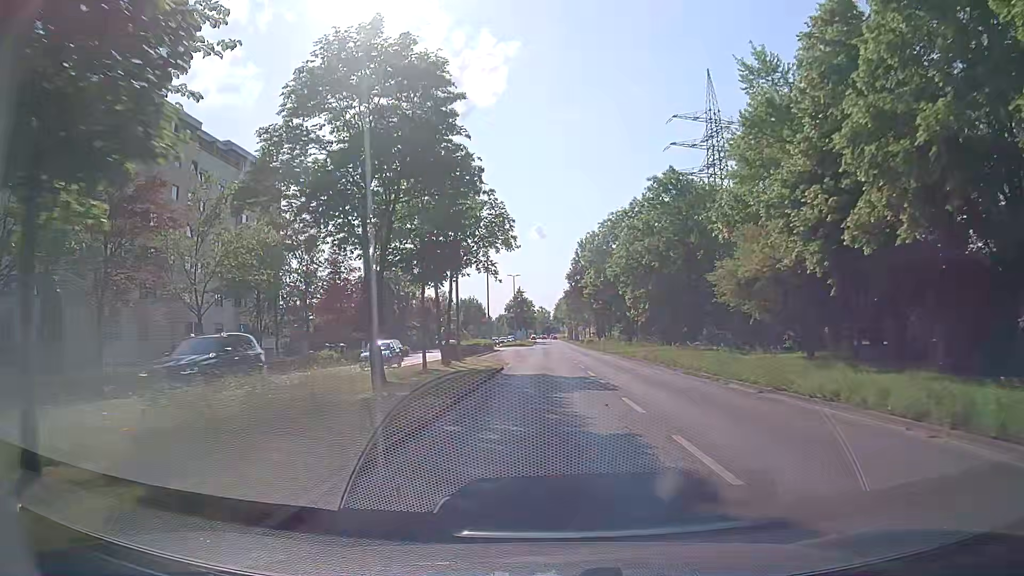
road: tertiary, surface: asphalt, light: Day
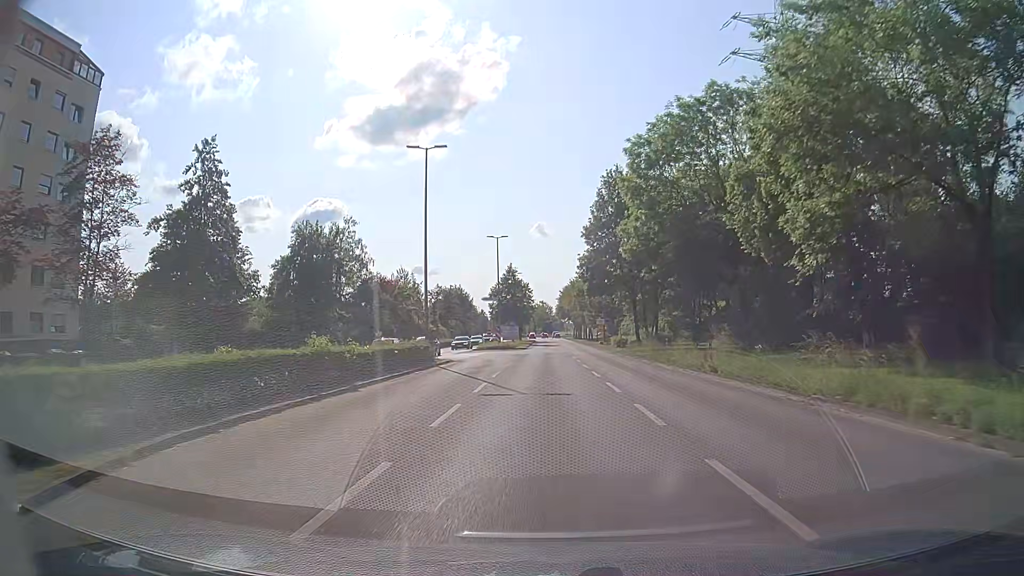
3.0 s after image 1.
(-0.1, +38.8) m; 0°
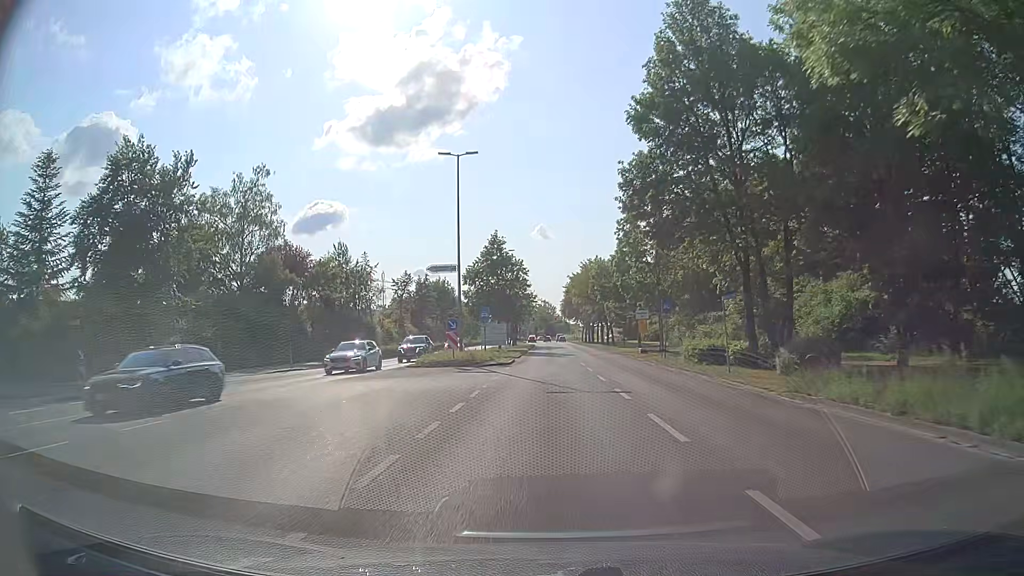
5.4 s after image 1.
(0.0, +31.5) m; 0°
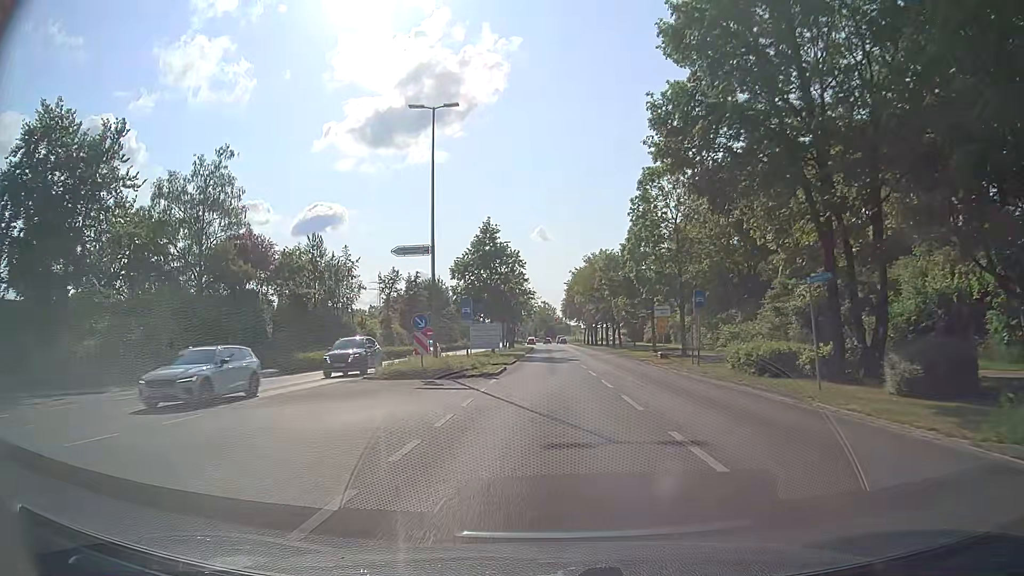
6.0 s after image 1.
(0.0, +7.9) m; 0°
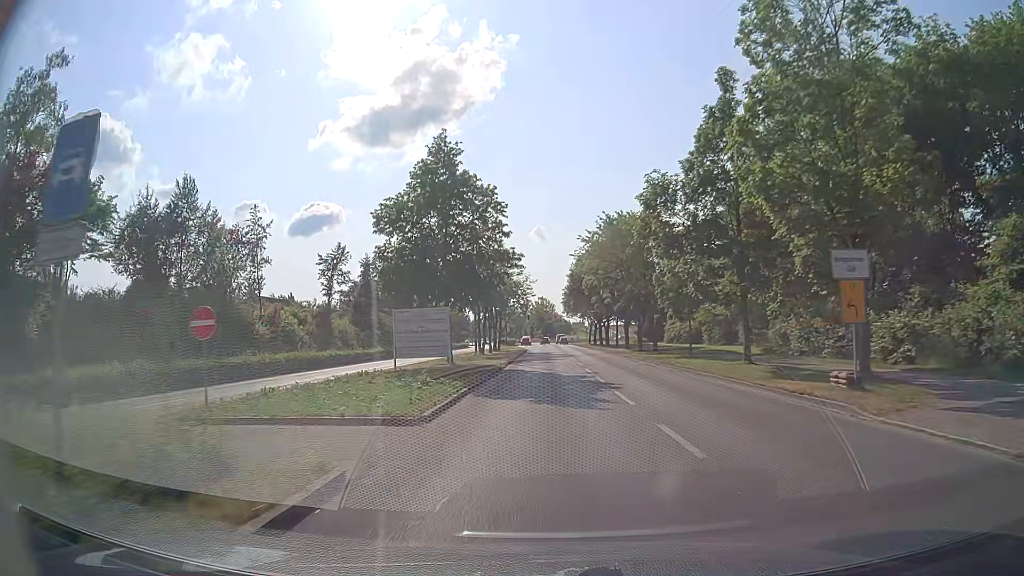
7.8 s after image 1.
(0.0, +23.7) m; 0°
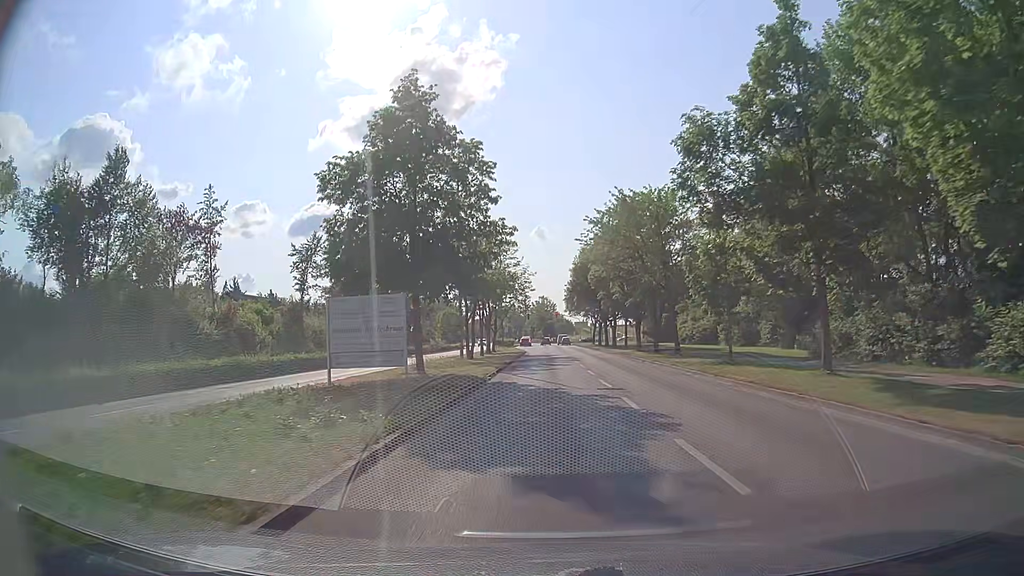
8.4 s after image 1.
(0.0, +7.7) m; 0°
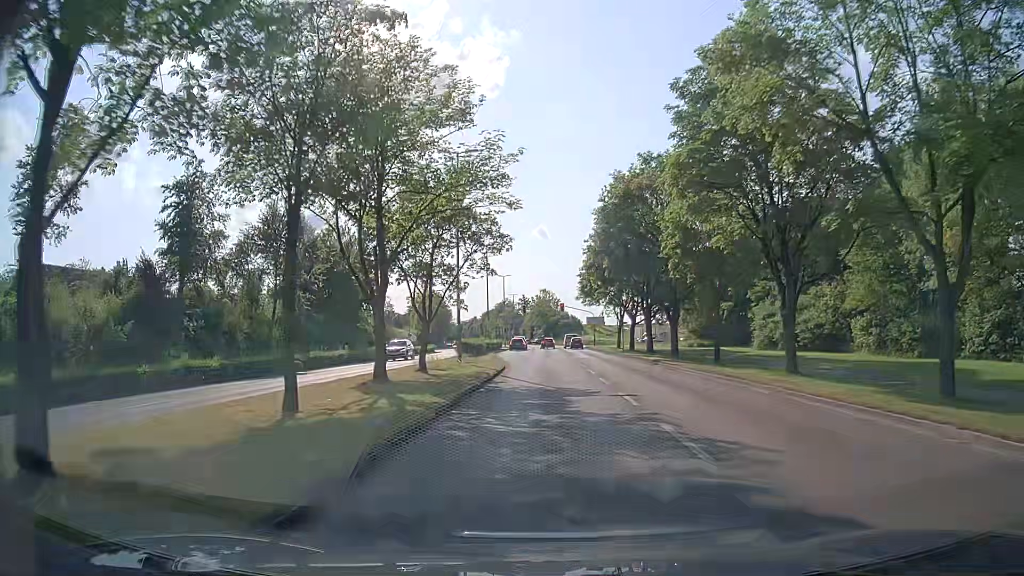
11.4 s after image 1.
(-0.1, +35.3) m; -1°
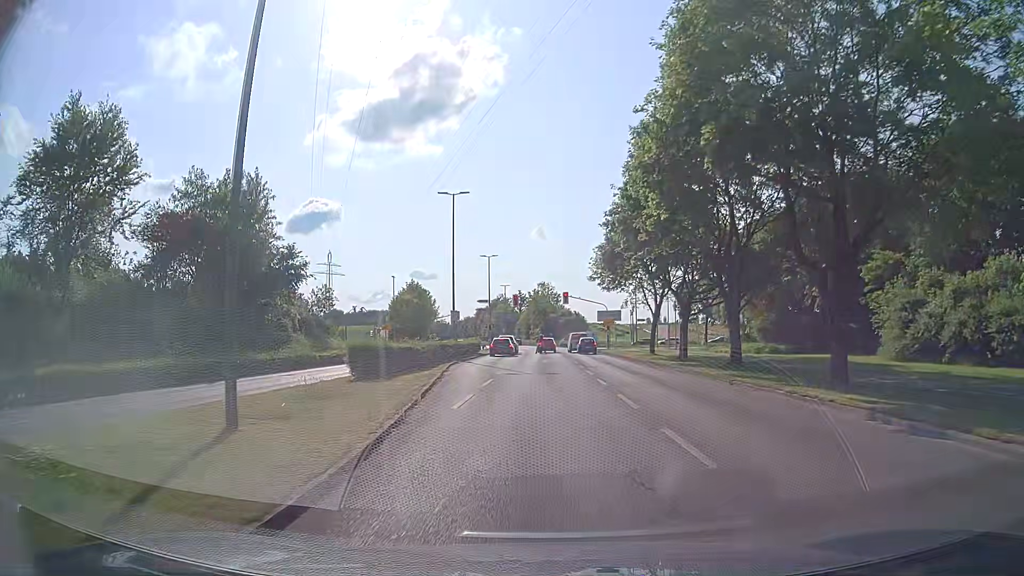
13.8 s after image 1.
(+0.2, +24.4) m; +1°
